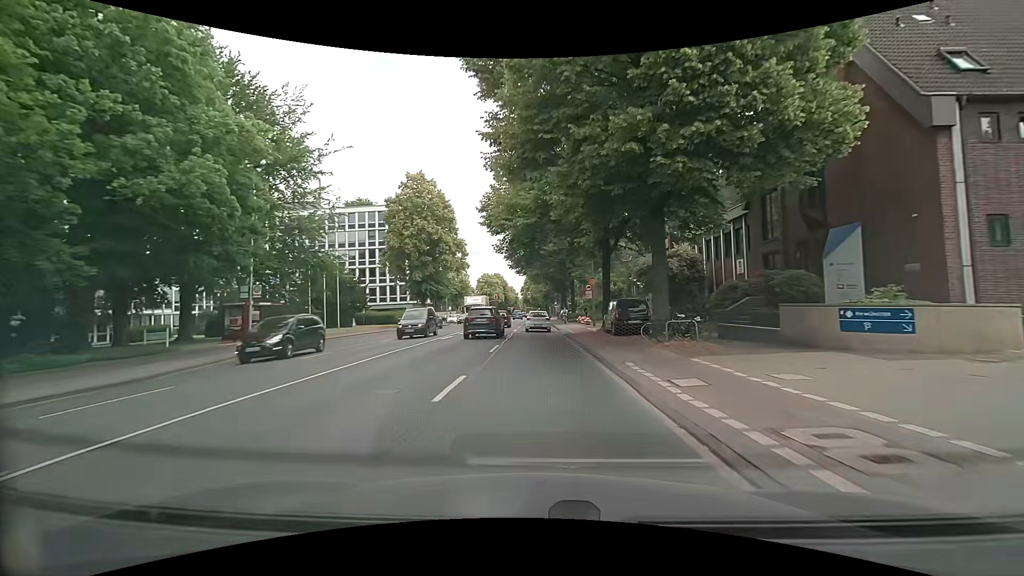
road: secondary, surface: asphalt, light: Day
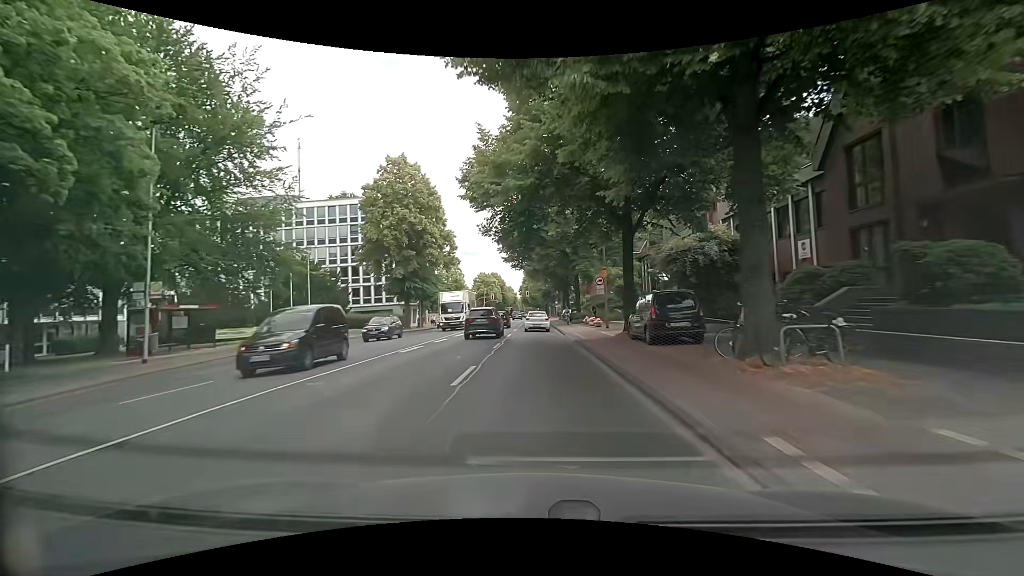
(0.0, +7.6) m; 0°
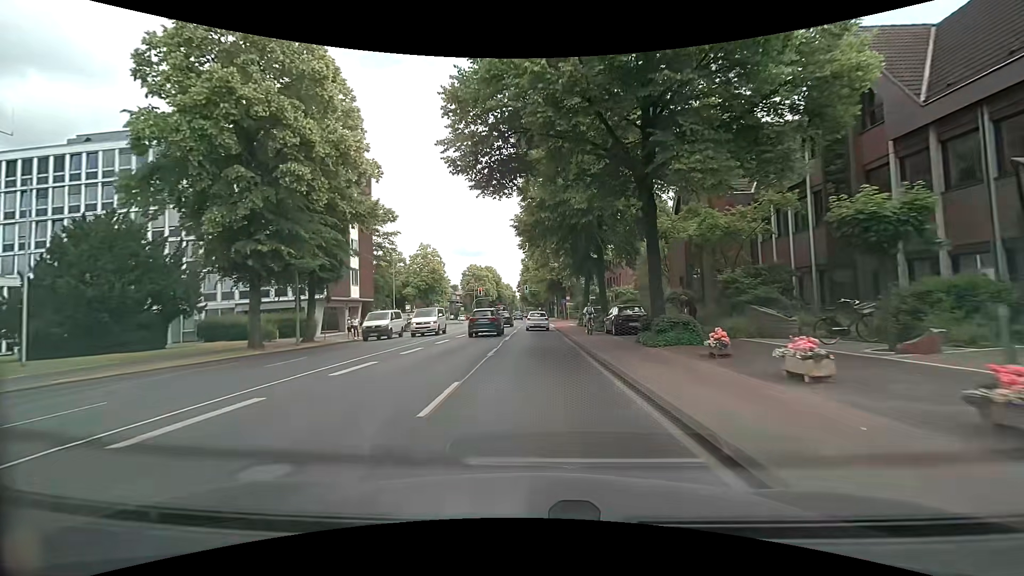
(0.0, +30.4) m; -1°
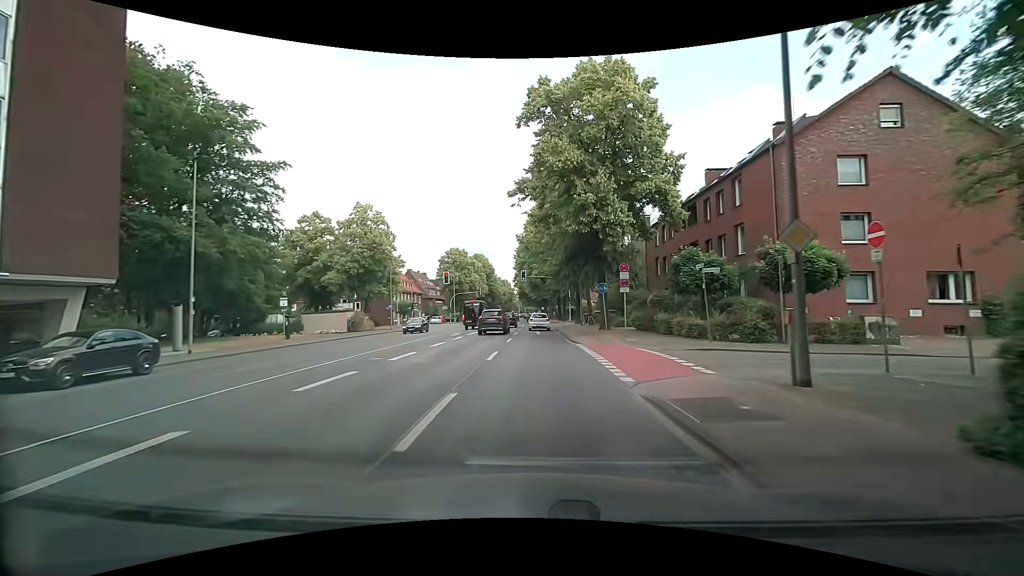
(+0.2, +38.1) m; -1°
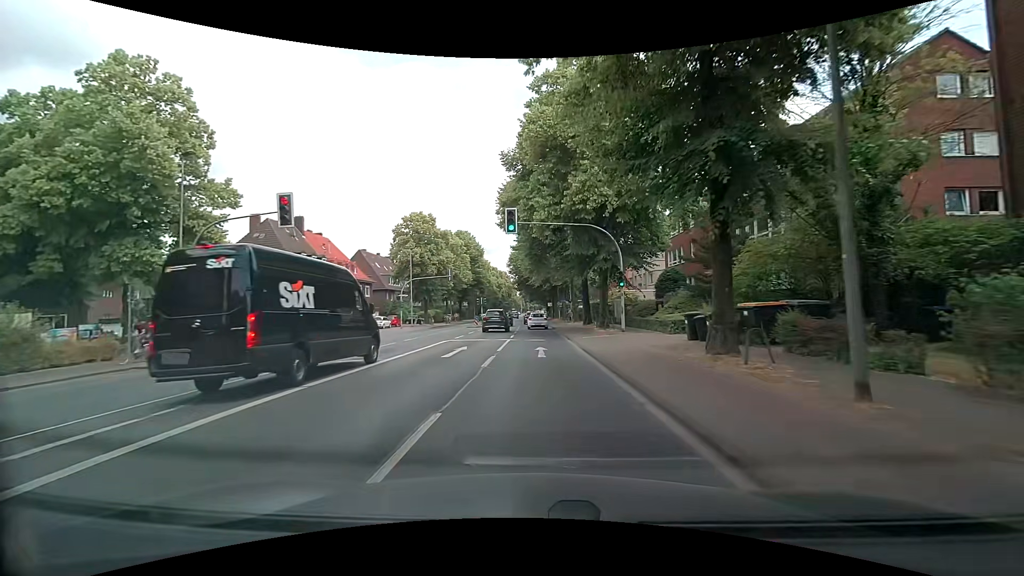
(+1.0, +38.1) m; +1°
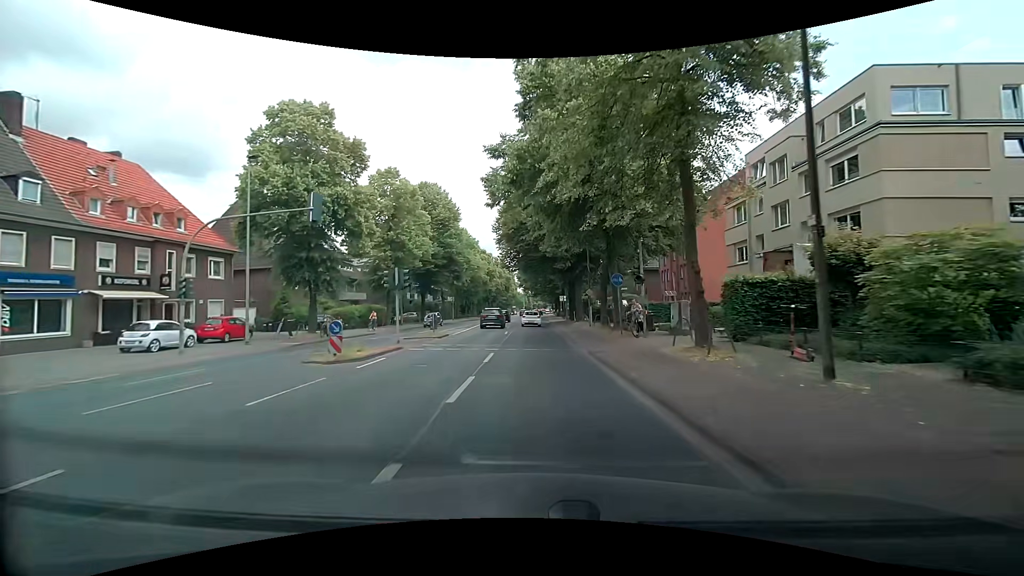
(0.0, +38.2) m; -1°
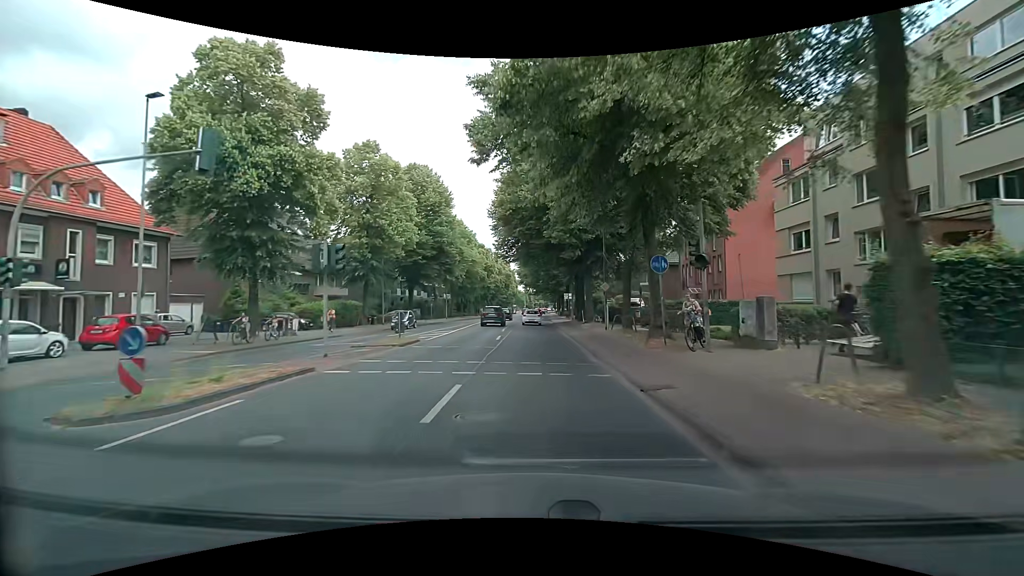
(+0.1, +7.7) m; 0°
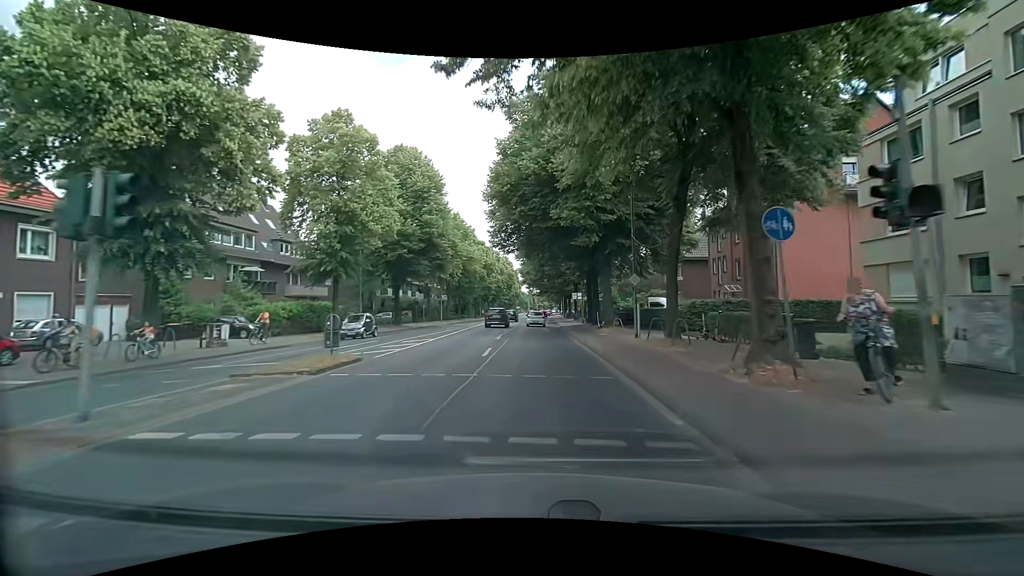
(0.0, +7.7) m; 0°
(0, +10) (0, +20) (0, +30) (0, +40) (0, +50) (0, +60) (0, +70) (+1, +80) (+1, +90) (+2, +100) m
